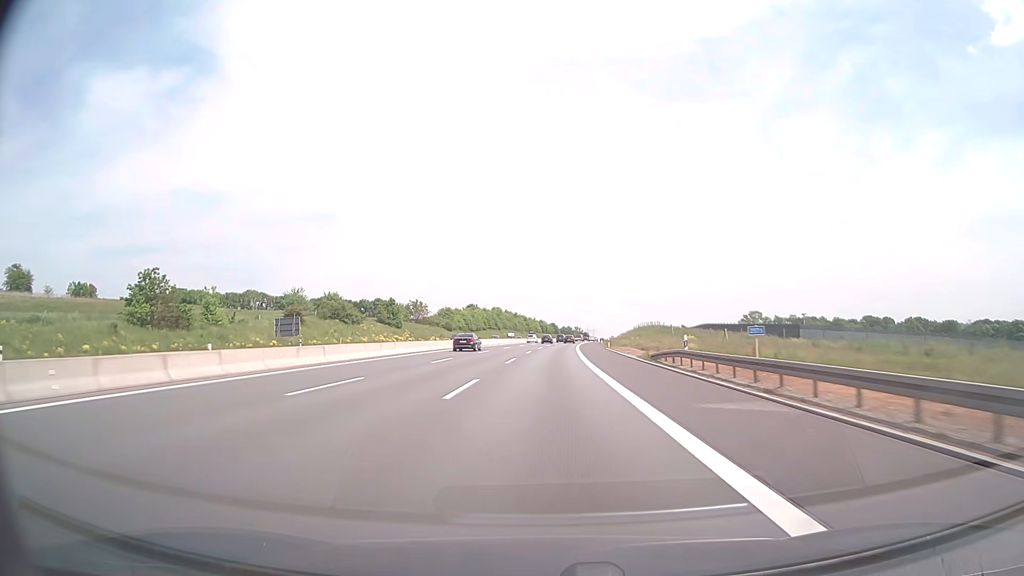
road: motorway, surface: asphalt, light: Day
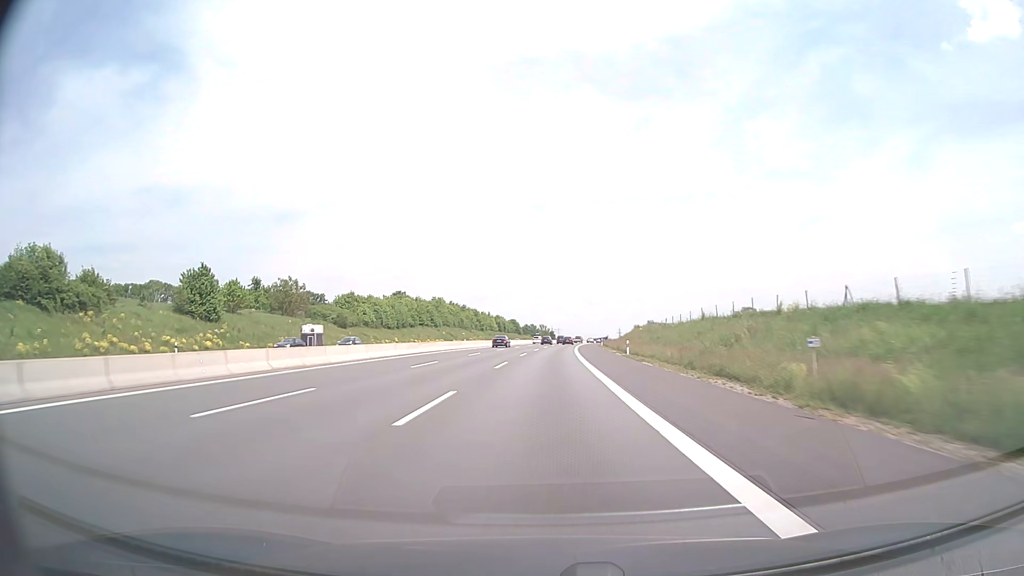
(+2.0, +76.1) m; +3°
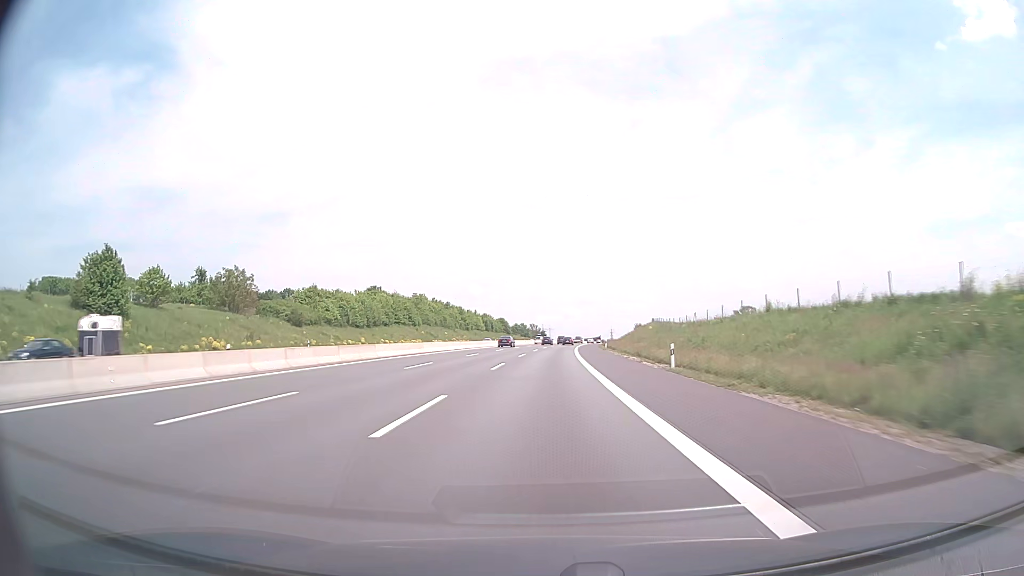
(+0.1, +19.0) m; +1°
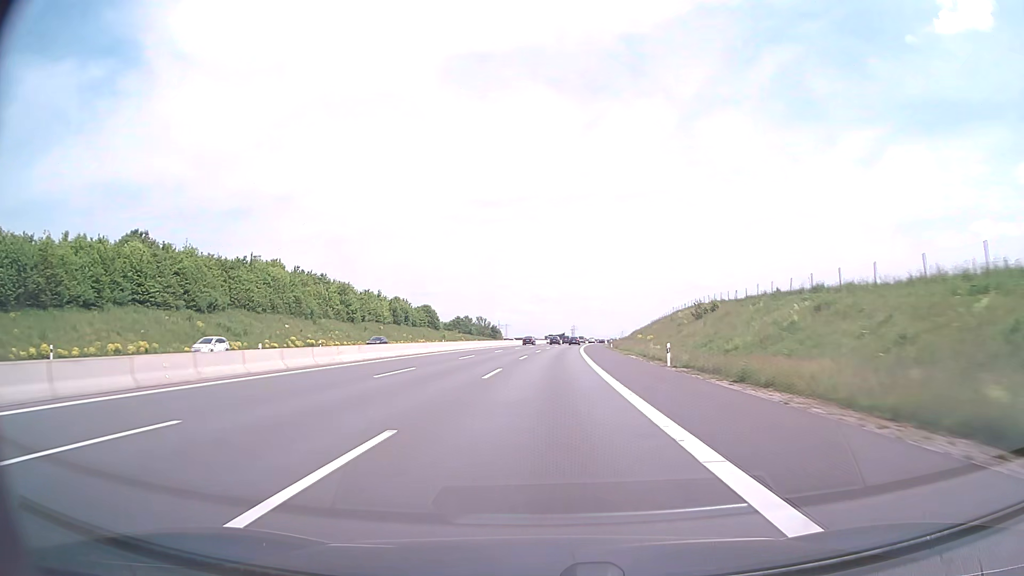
(+3.1, +95.3) m; +4°
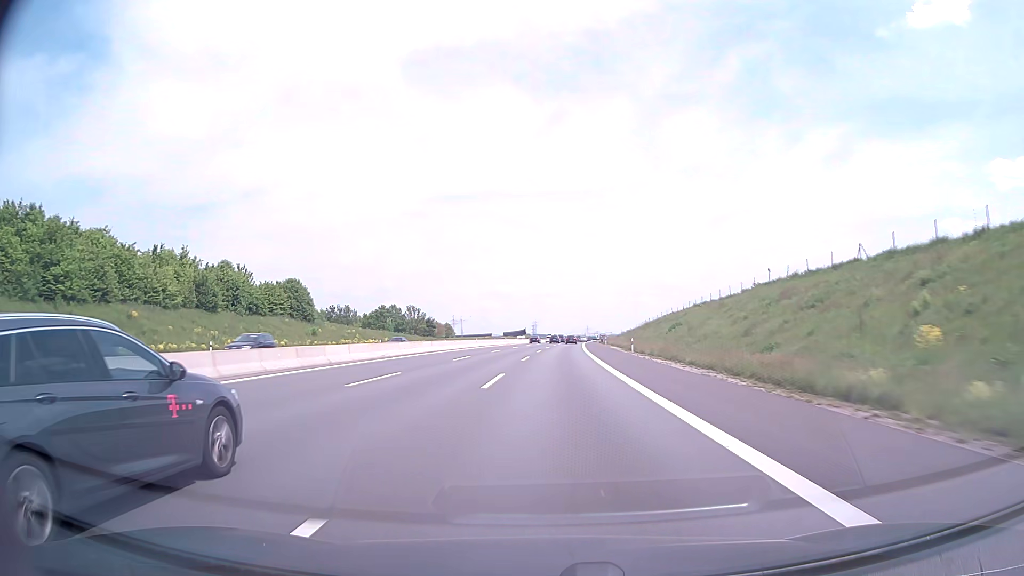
(+2.0, +76.3) m; +3°
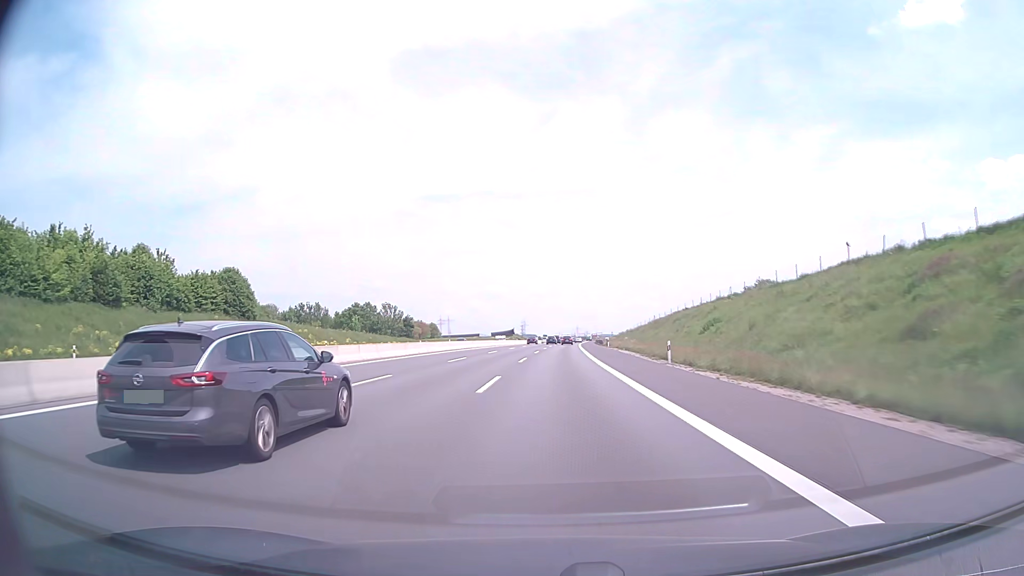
(+0.2, +19.1) m; +1°
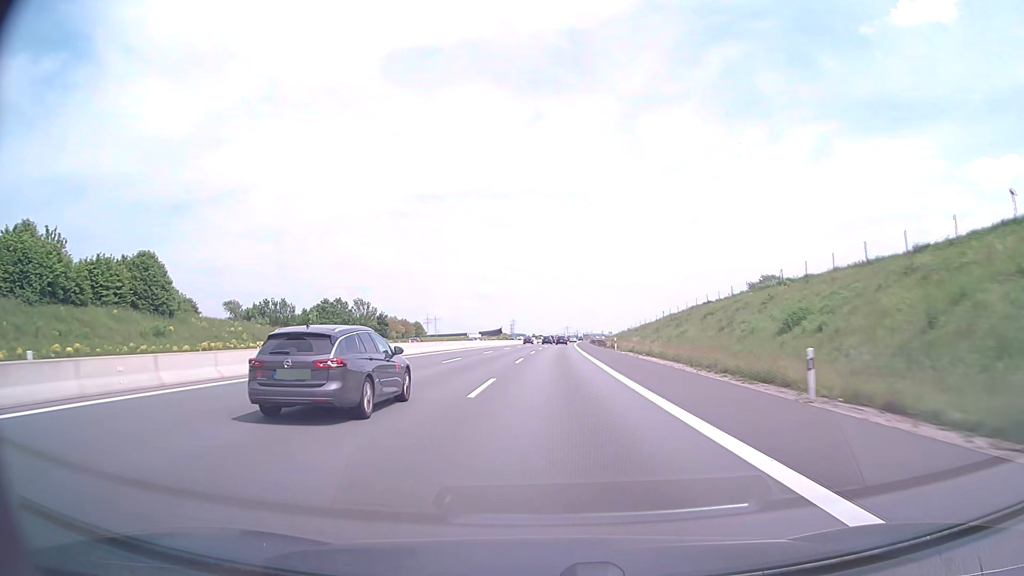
(+0.2, +19.1) m; +1°
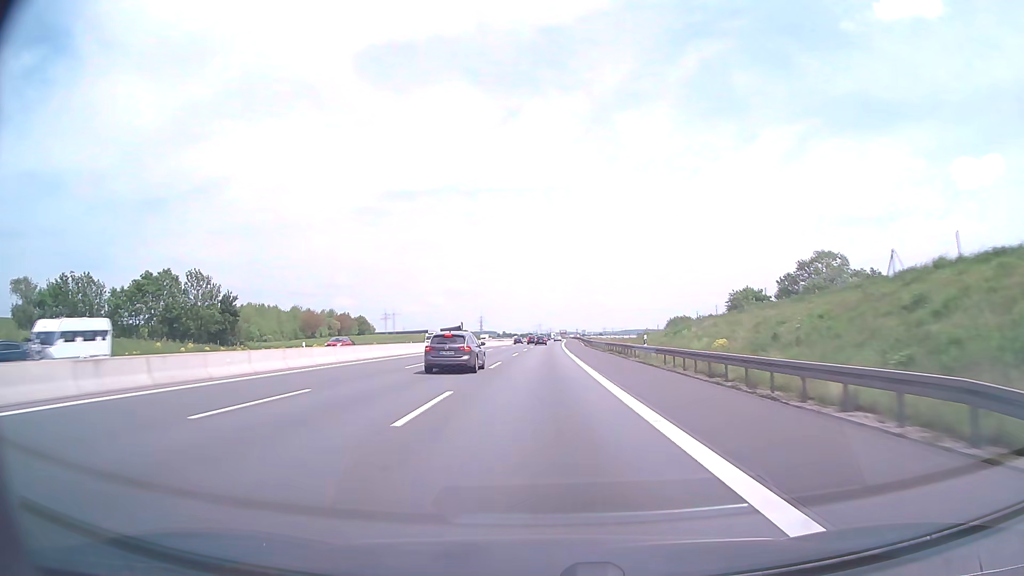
(+1.9, +76.3) m; +2°
(0, +10) (0, +20) (0, +30) (0, +40) (0, +50) (0, +60) (+1, +70) (+1, +80) (+1, +90) (+1, +100) m
